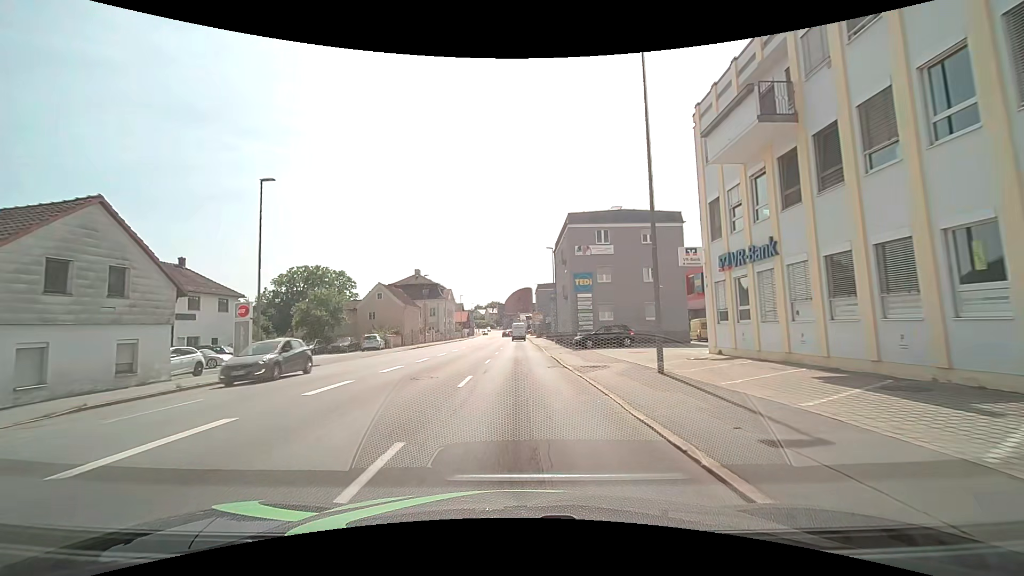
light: Day
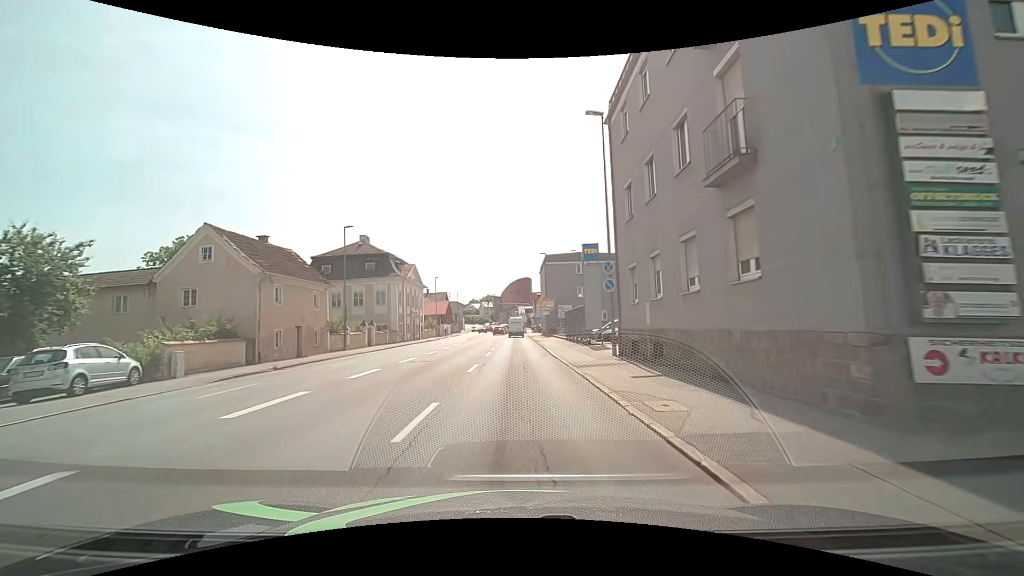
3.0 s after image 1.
(0.0, +33.1) m; 0°
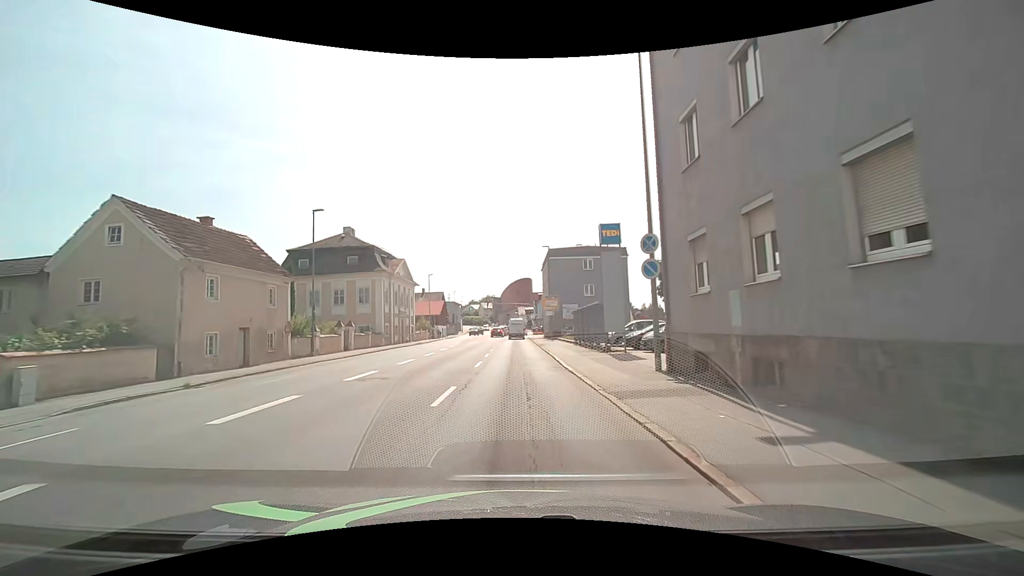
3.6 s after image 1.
(0.0, +6.2) m; 0°
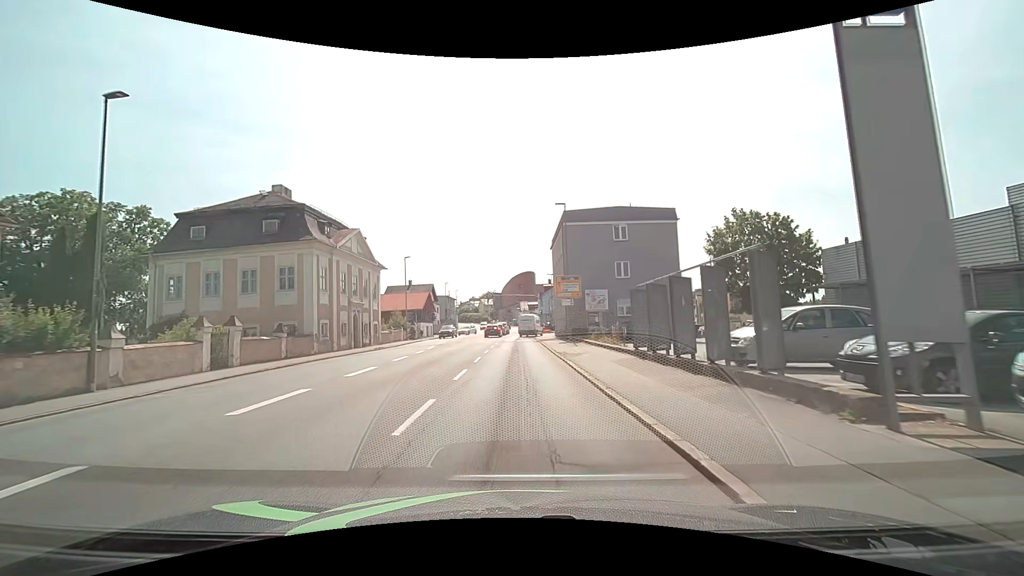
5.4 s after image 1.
(+0.1, +17.5) m; 0°
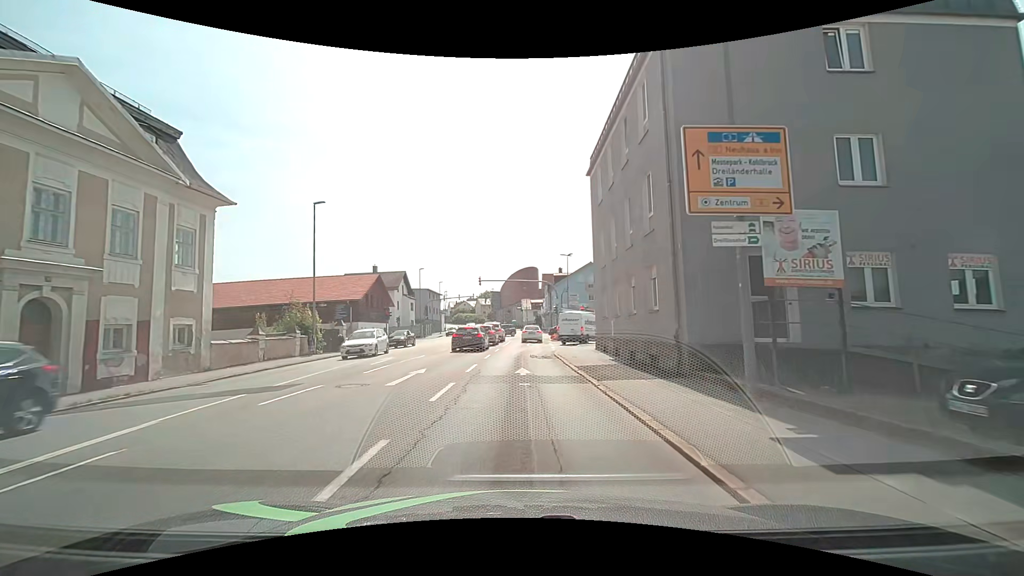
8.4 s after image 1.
(+0.2, +27.5) m; 0°
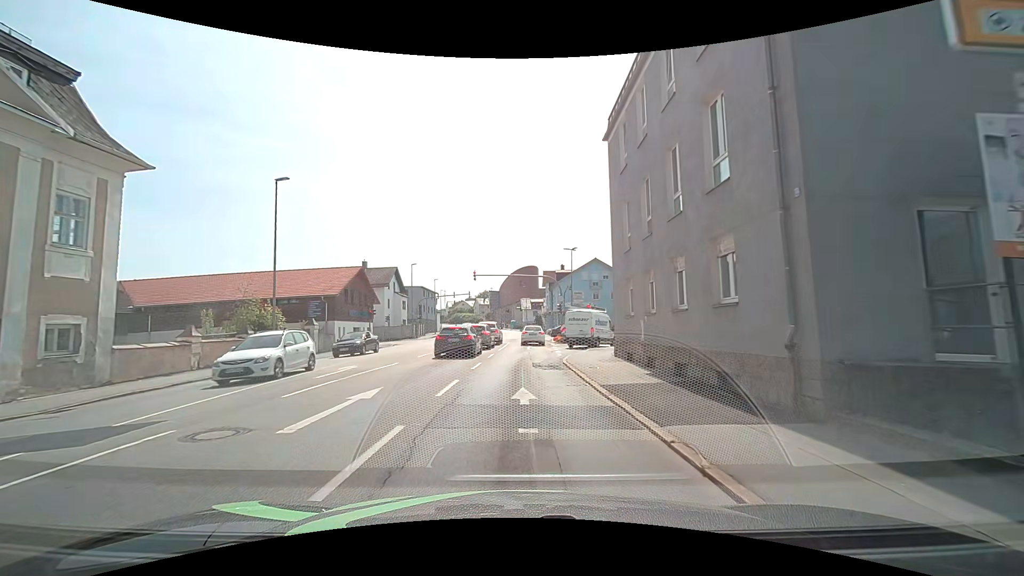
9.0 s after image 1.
(0.0, +5.2) m; +1°
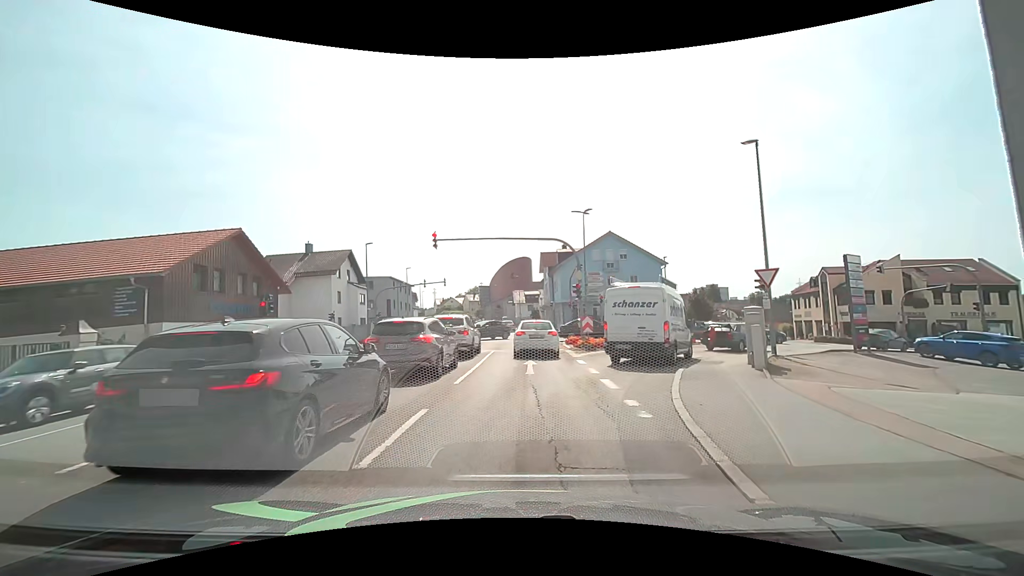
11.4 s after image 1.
(+0.1, +16.7) m; +1°
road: tertiary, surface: asphalt
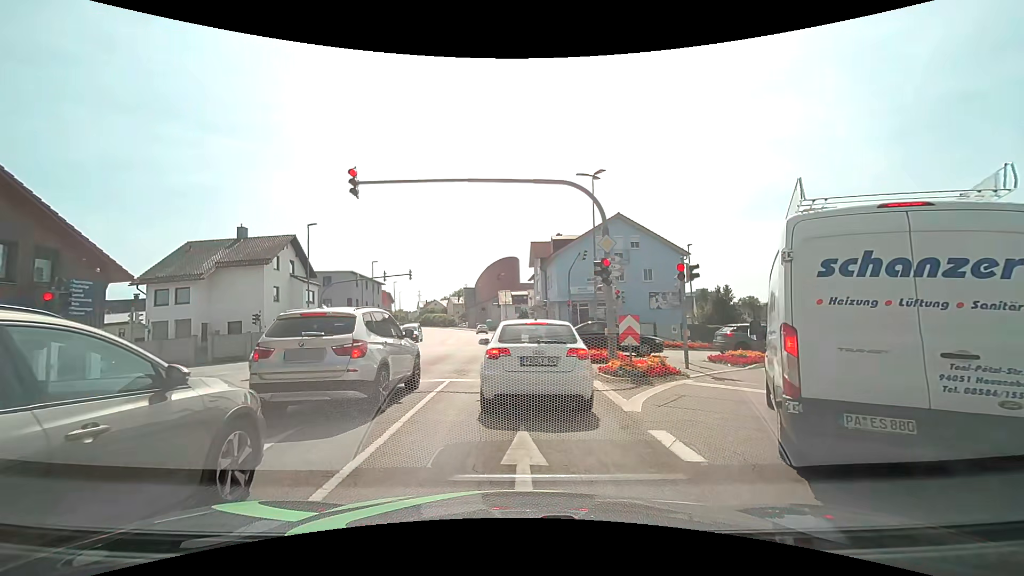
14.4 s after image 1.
(+0.2, +10.8) m; +1°
(0, +10) (0, +20) (0, +30) (0, +40) (-1, +50) (-2, +60) (-3, +70) (-4, +80) (-6, +90) (-7, +100) m
